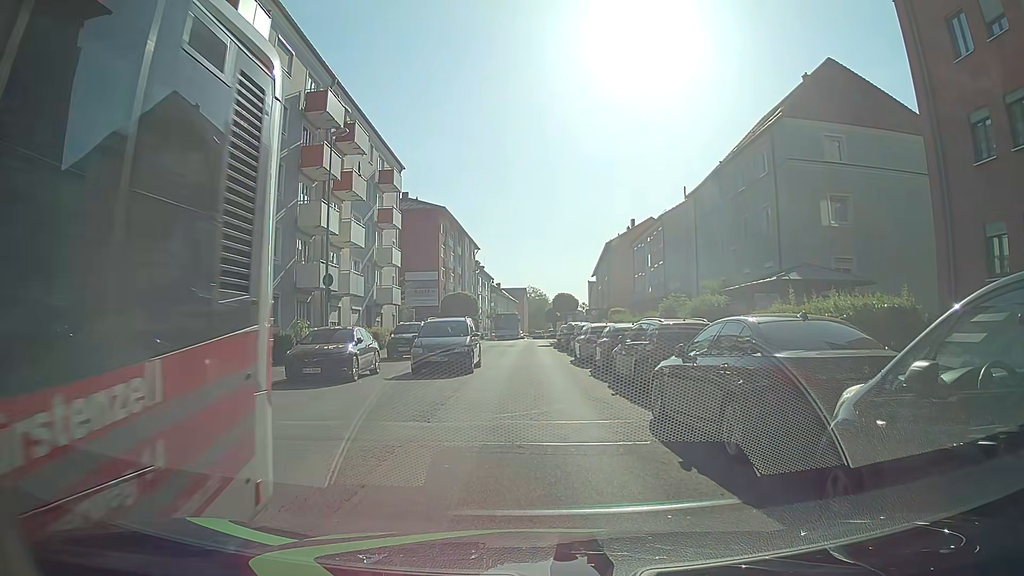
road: tertiary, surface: asphalt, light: Day
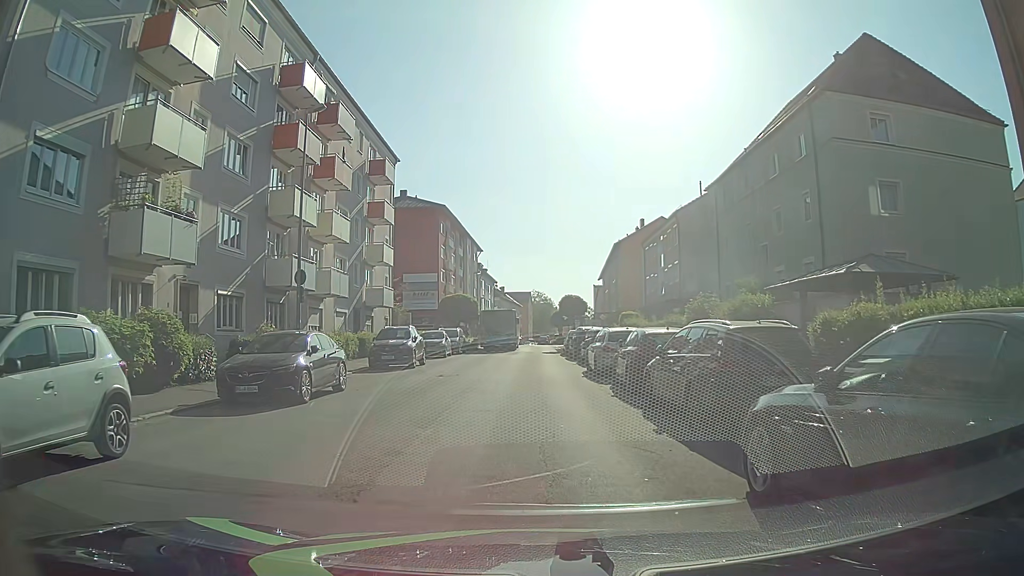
(+0.1, +4.6) m; +1°
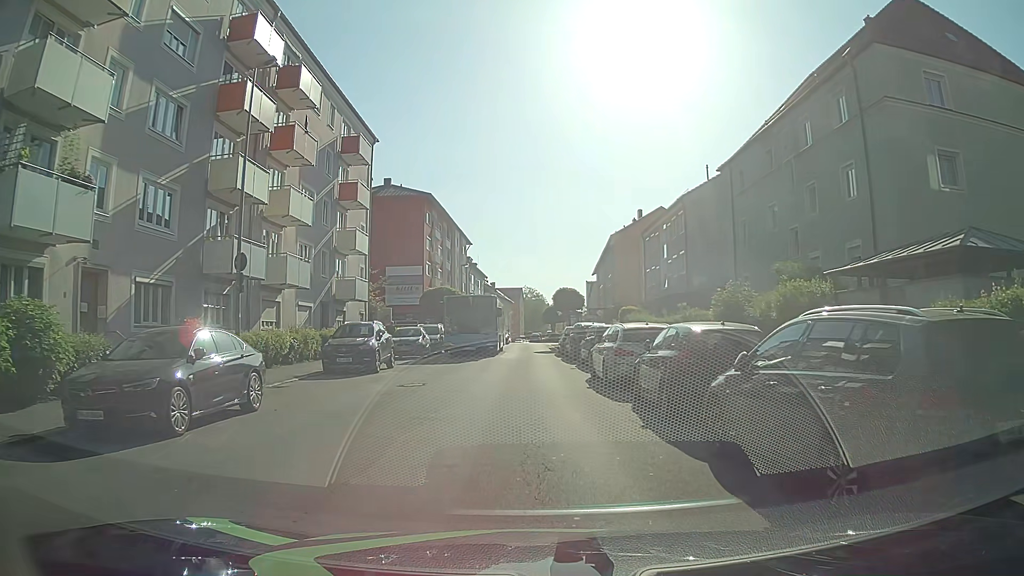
(+0.1, +5.0) m; +1°
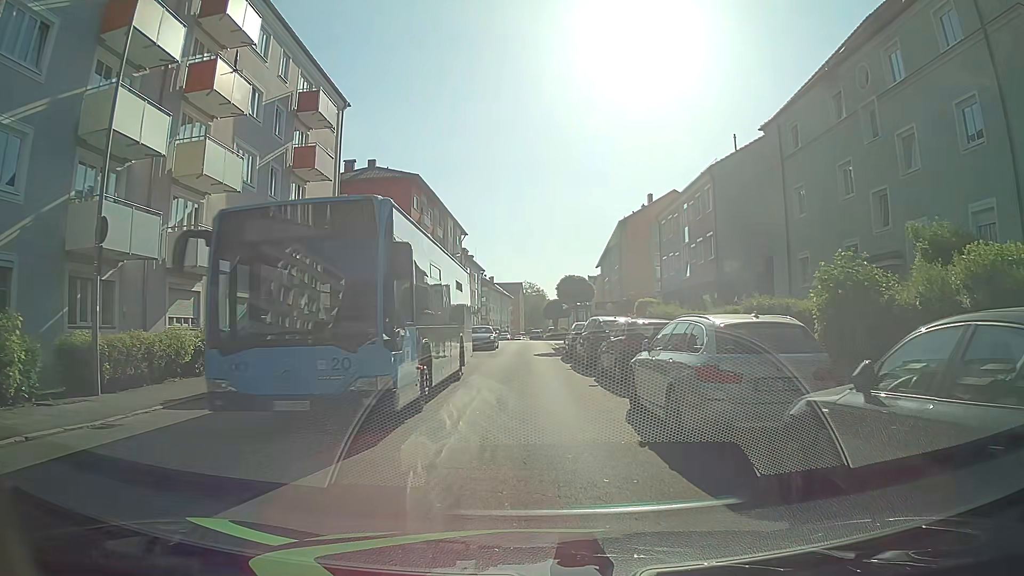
(0.0, +7.5) m; -1°
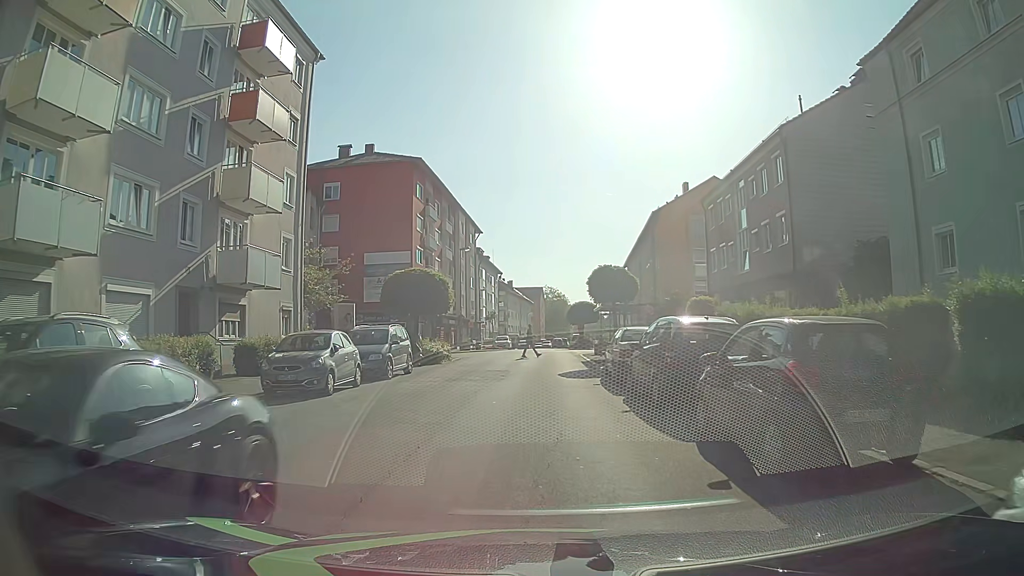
(+0.1, +9.2) m; 0°
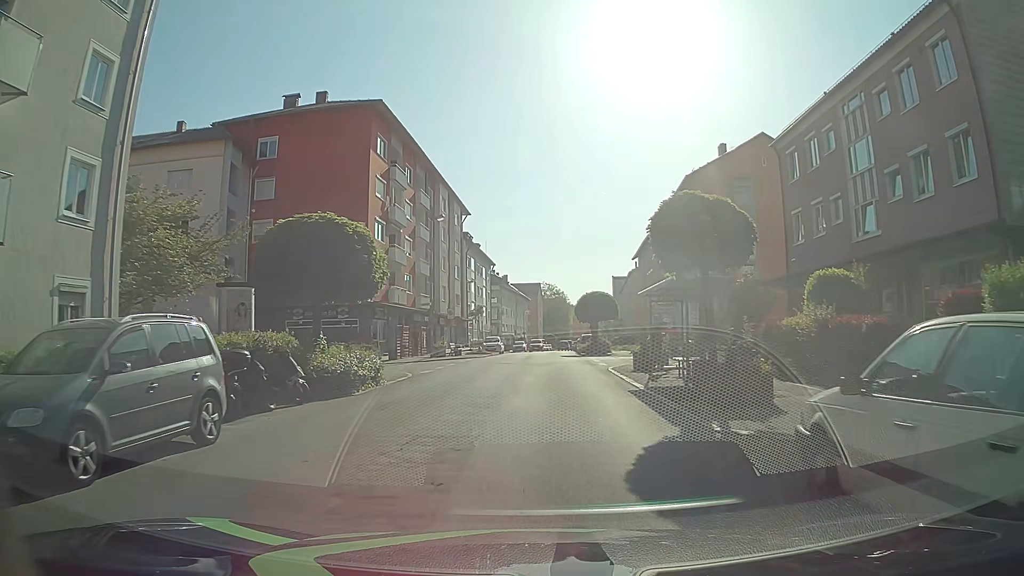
(-0.2, +15.1) m; 0°
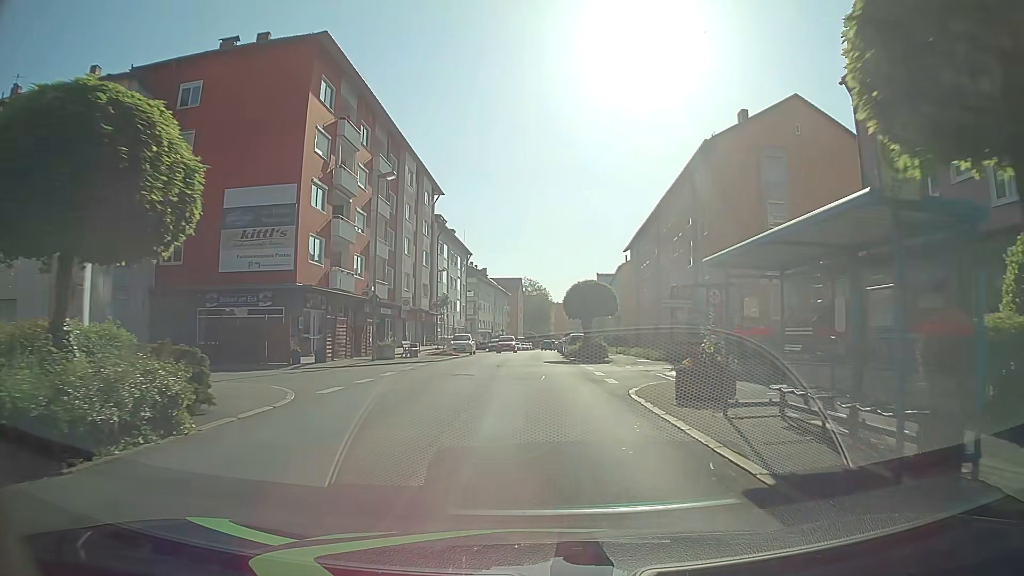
(+0.1, +9.6) m; +2°
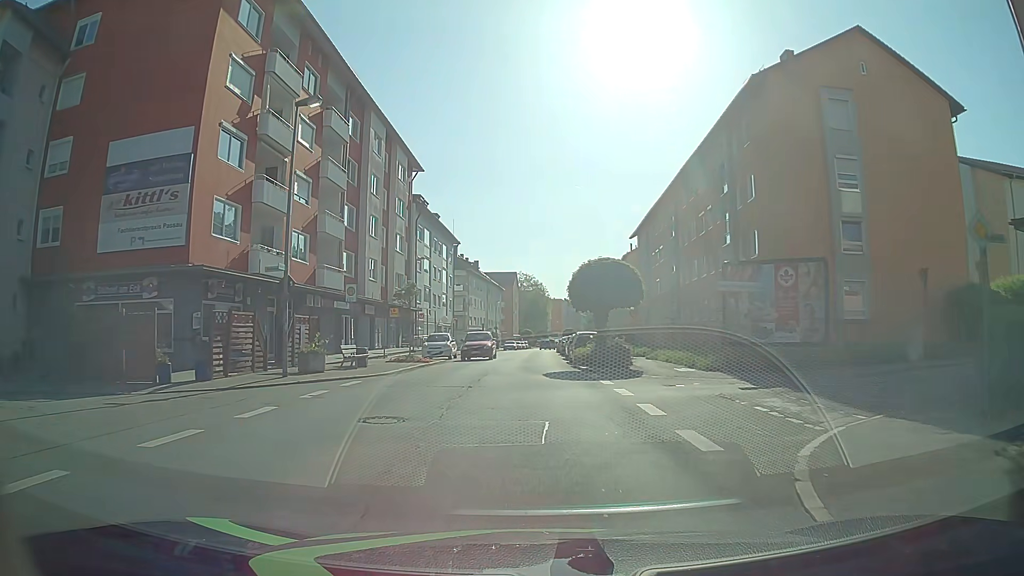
(-0.1, +10.0) m; 0°
(0, +10) (0, +20) (0, +30) (0, +40) (0, +50) (0, +60) (+1, +70) (+1, +80) (+1, +90) (+2, +100) m
